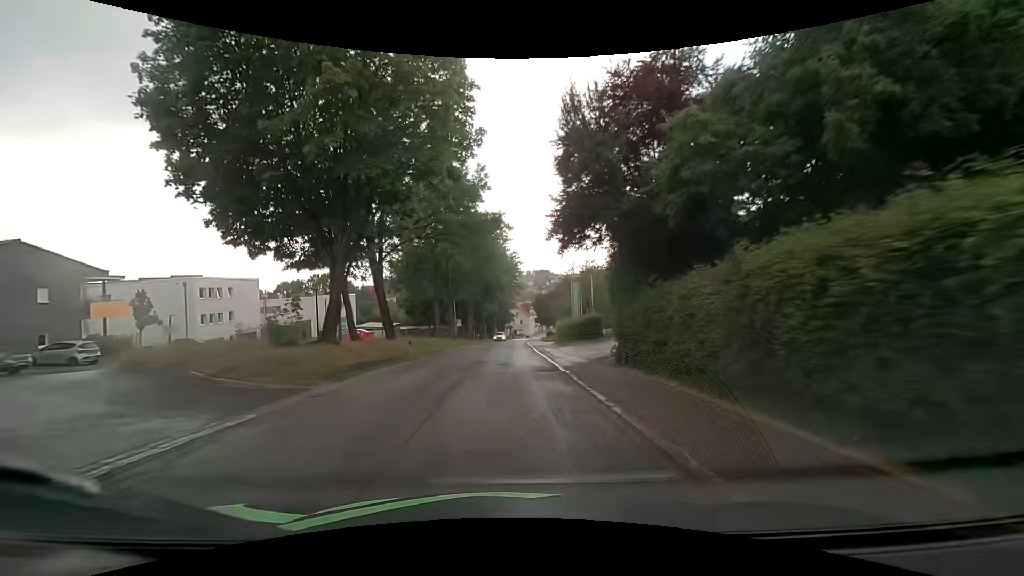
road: secondary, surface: asphalt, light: Day
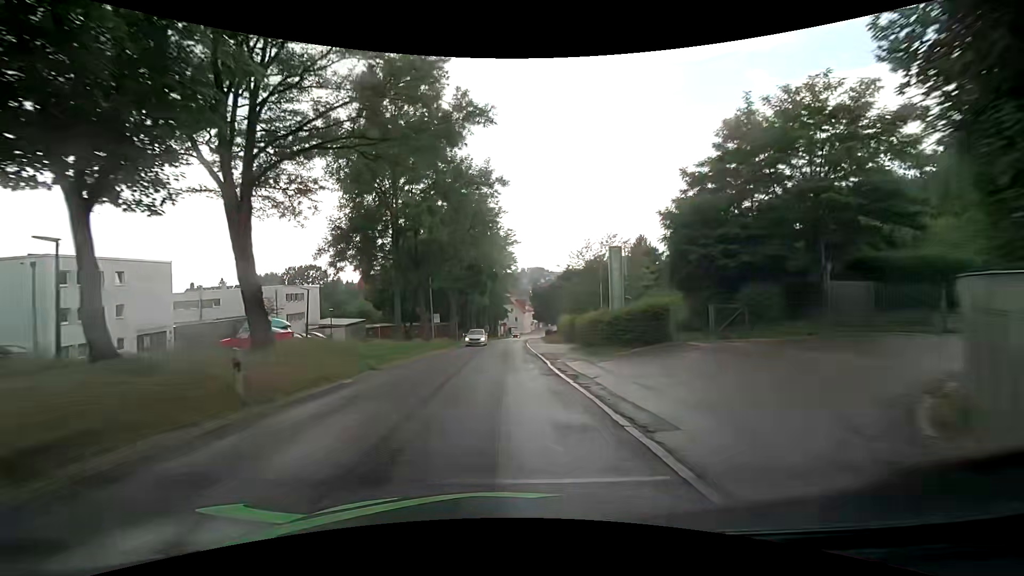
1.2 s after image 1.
(+0.2, +16.0) m; +2°
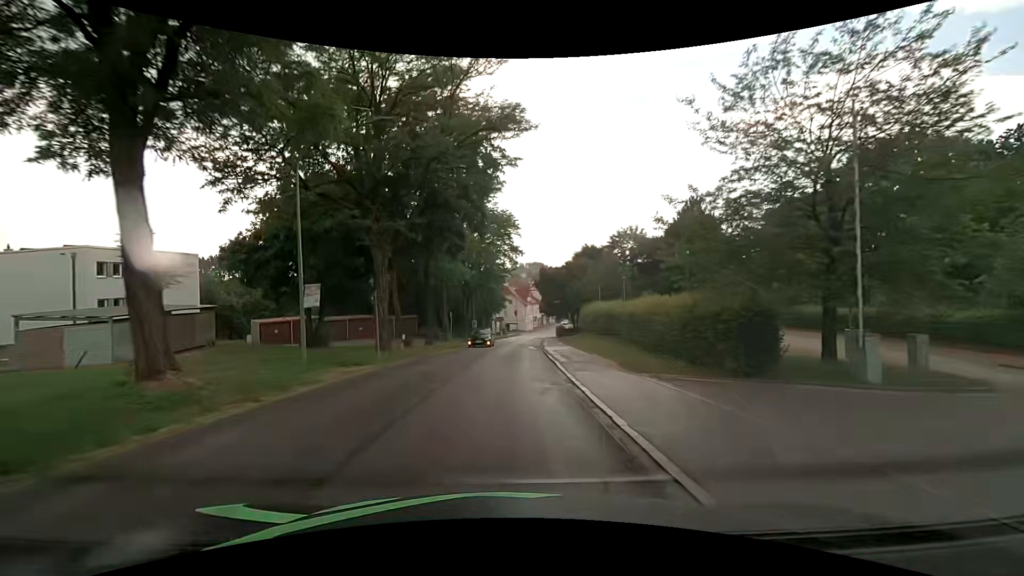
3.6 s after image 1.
(-0.2, +32.3) m; 0°
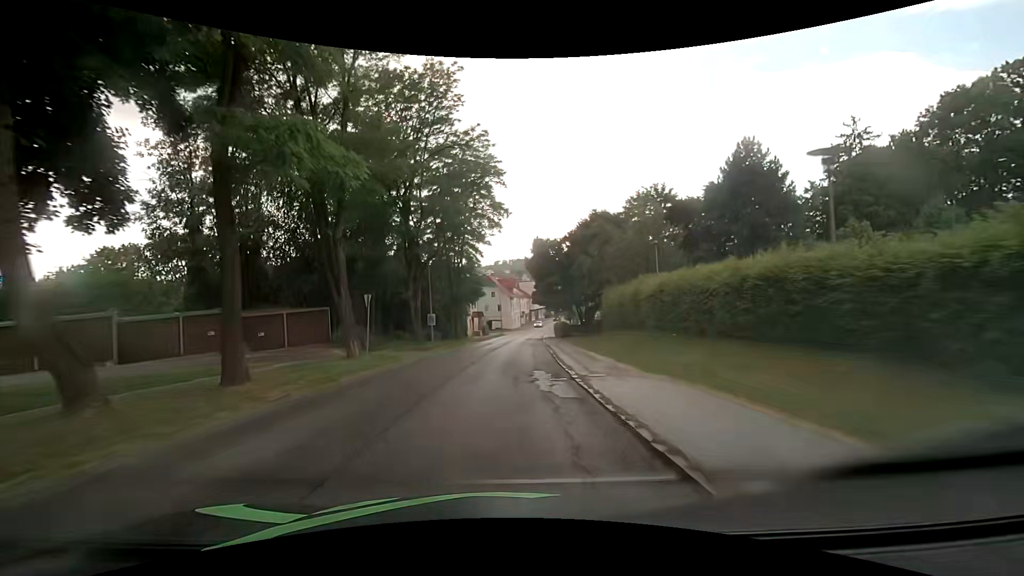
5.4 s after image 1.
(+0.4, +24.5) m; +2°
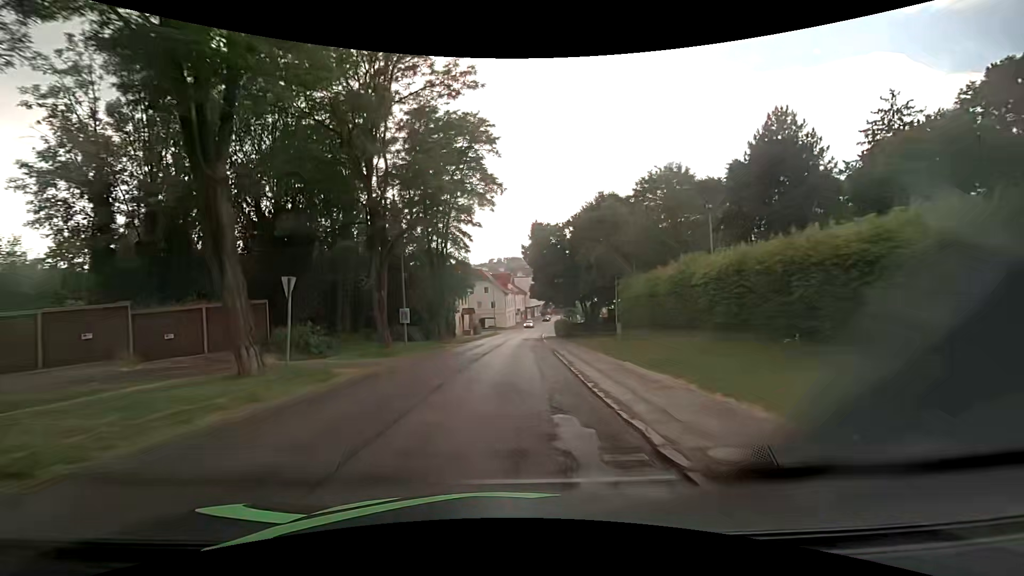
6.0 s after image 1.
(+0.1, +8.0) m; +2°
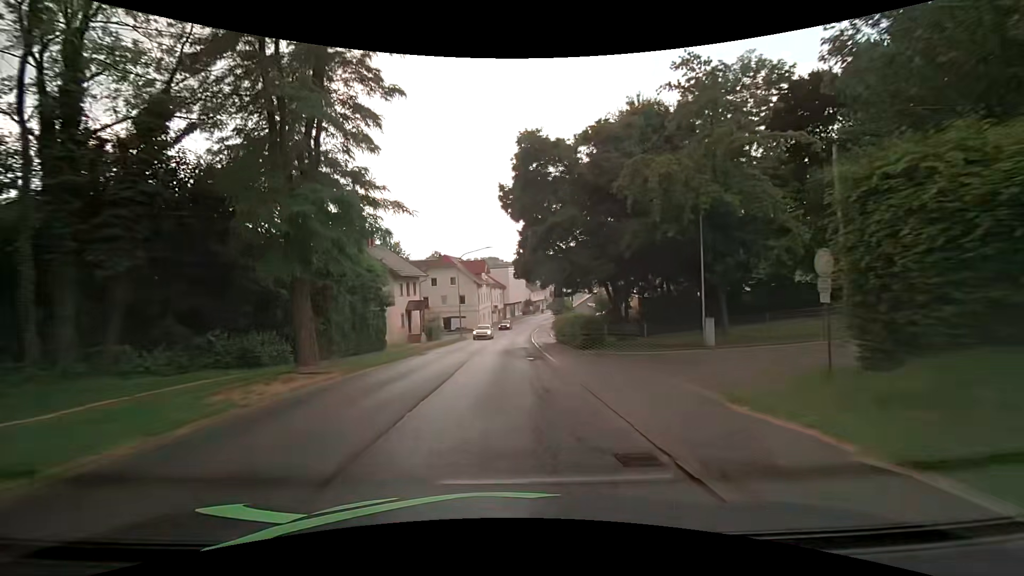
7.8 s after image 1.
(+0.2, +23.7) m; +2°
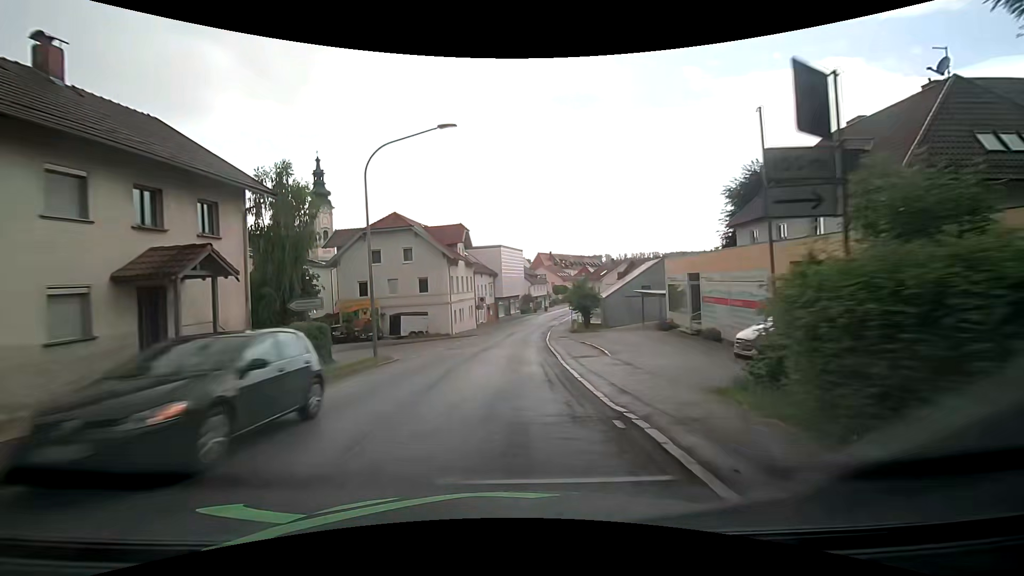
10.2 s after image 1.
(+0.2, +31.5) m; +1°
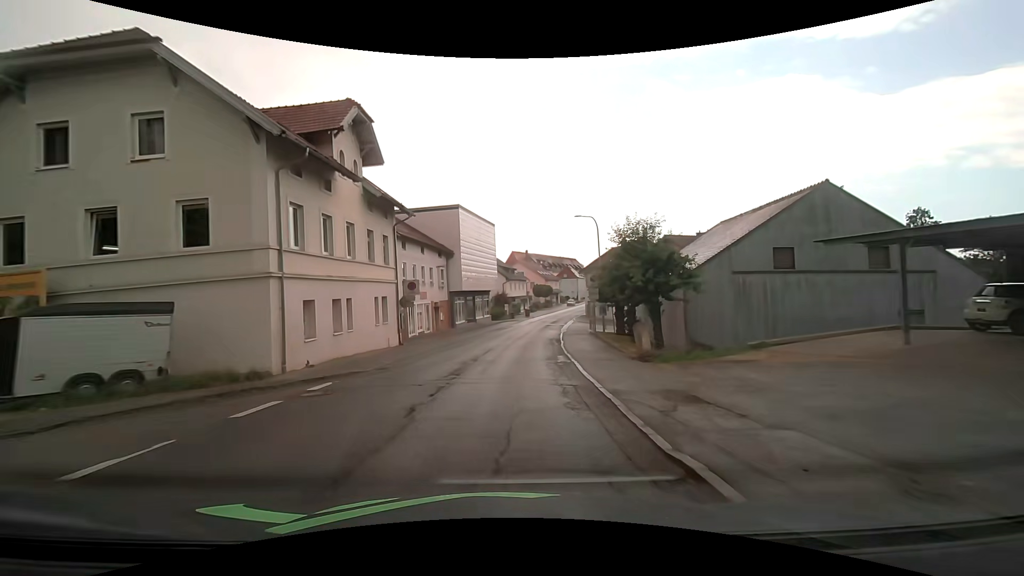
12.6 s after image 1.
(+0.5, +31.4) m; +3°
(0, +10) (0, +20) (+1, +30) (+2, +40) (+4, +50) (+6, +60) (+7, +69) (+10, +79) (+12, +89) (+15, +99) m
